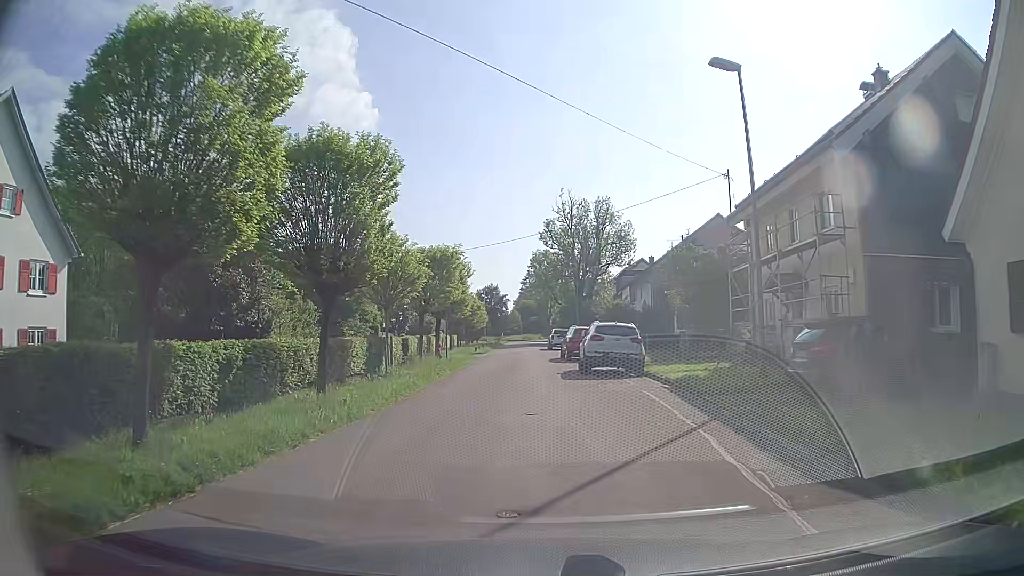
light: Day
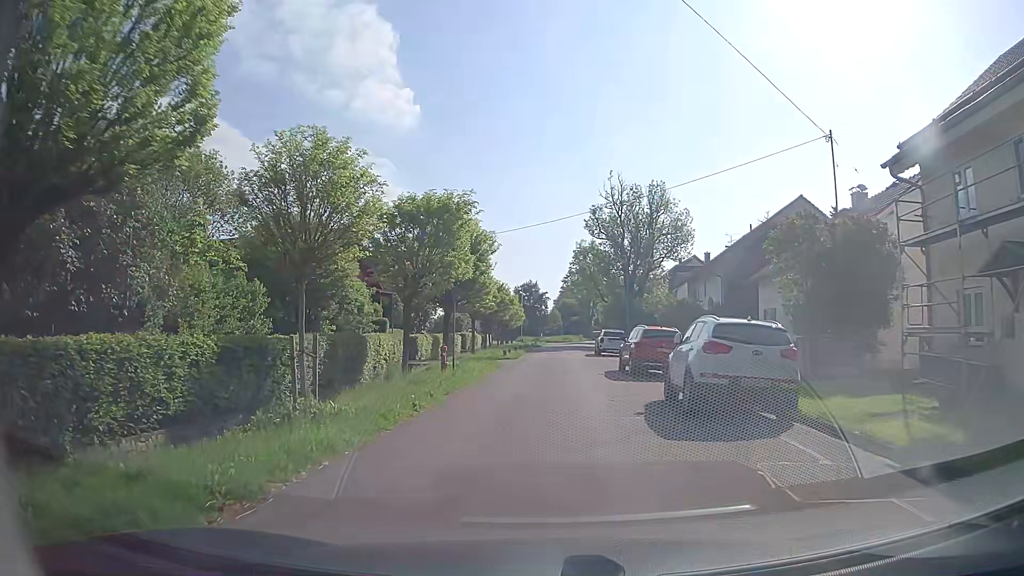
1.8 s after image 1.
(-0.4, +9.8) m; -3°
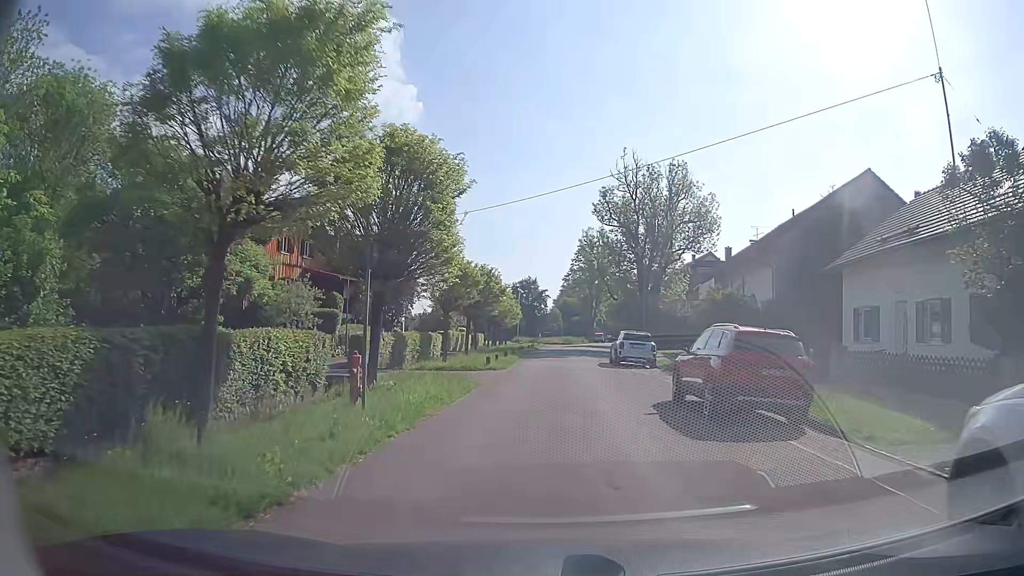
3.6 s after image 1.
(-0.1, +10.3) m; +1°
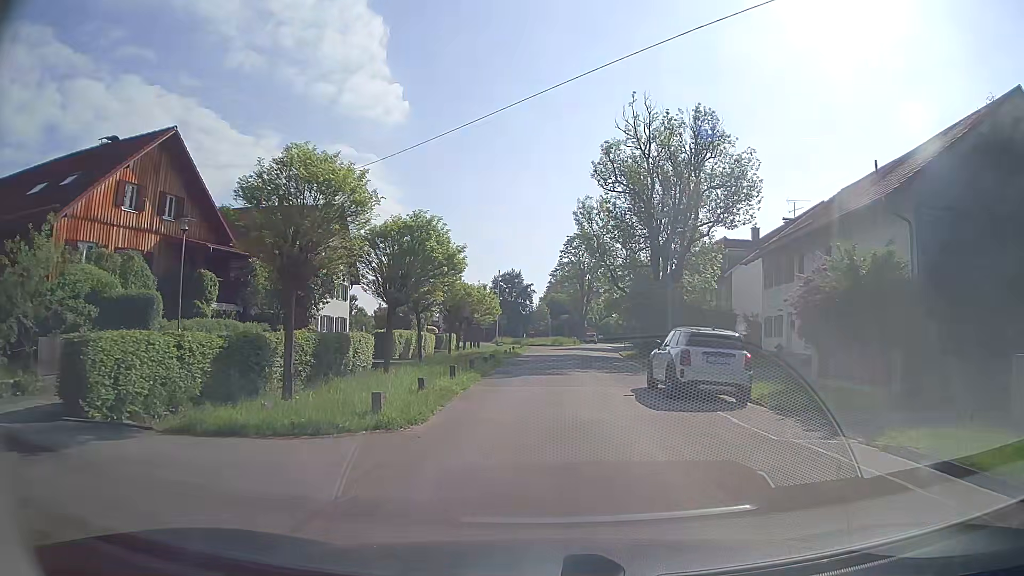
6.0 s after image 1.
(-0.2, +15.3) m; 0°
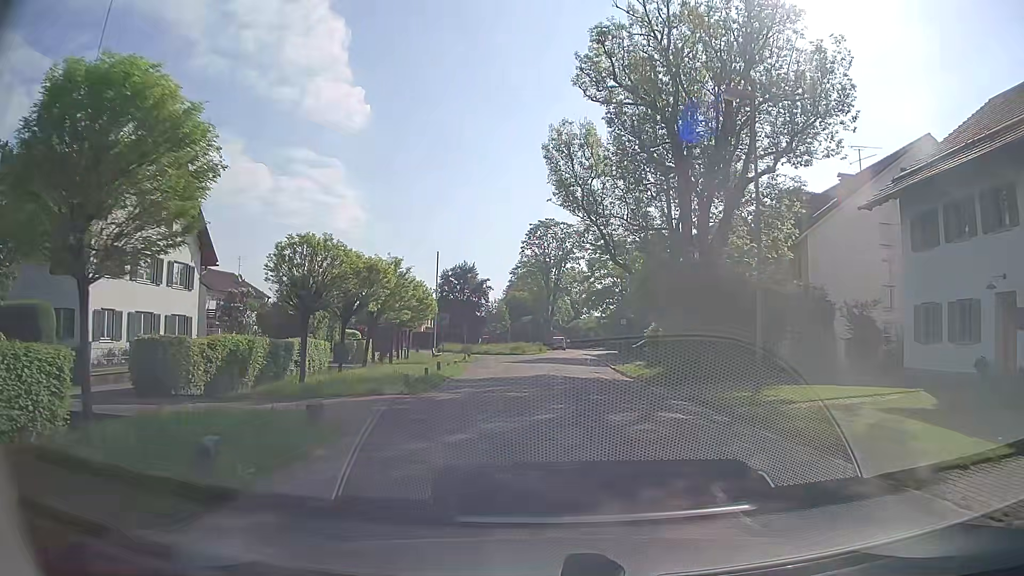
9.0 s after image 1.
(+0.2, +19.6) m; +2°
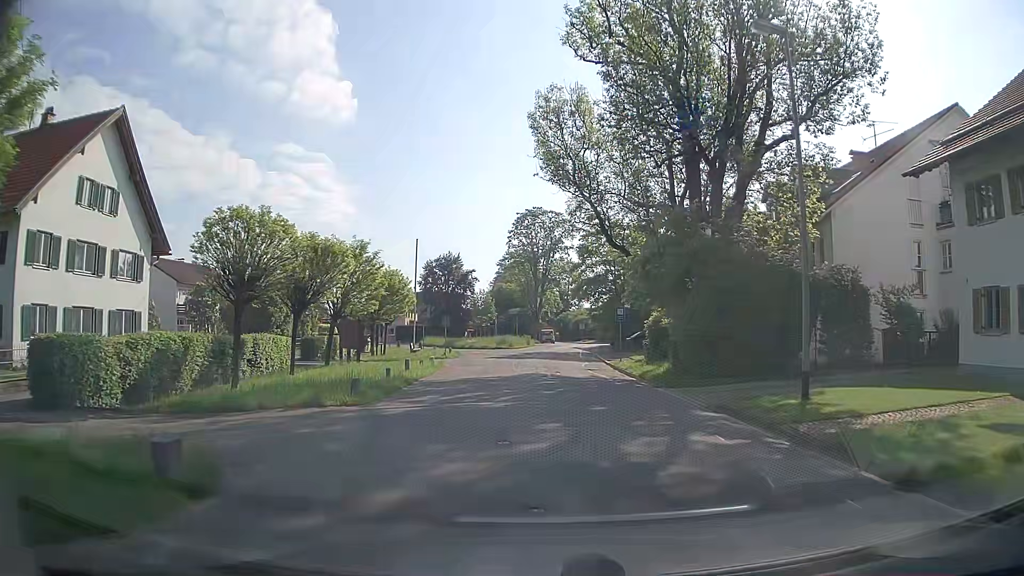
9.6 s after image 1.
(+0.1, +3.8) m; +1°
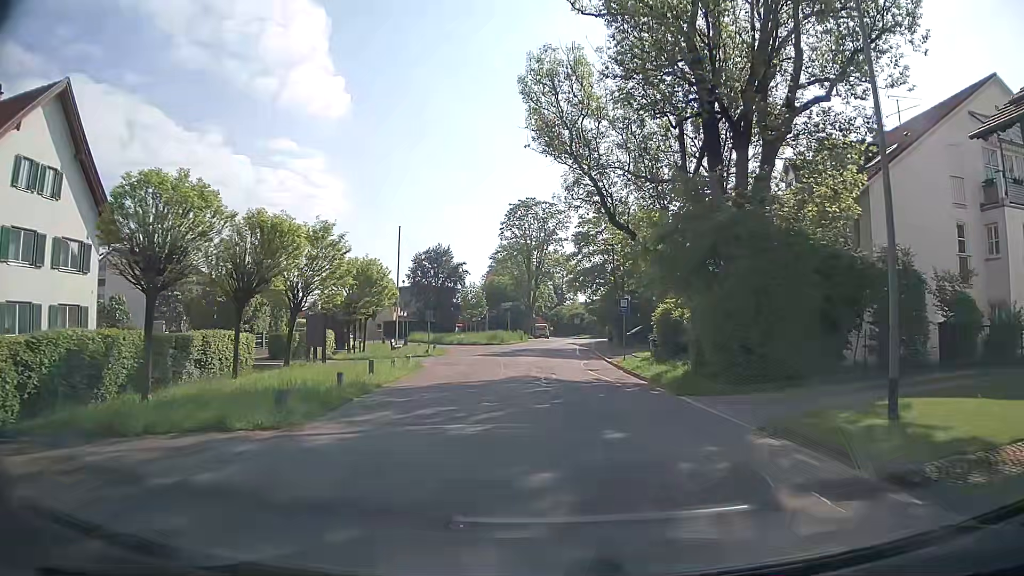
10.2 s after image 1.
(0.0, +3.8) m; +1°
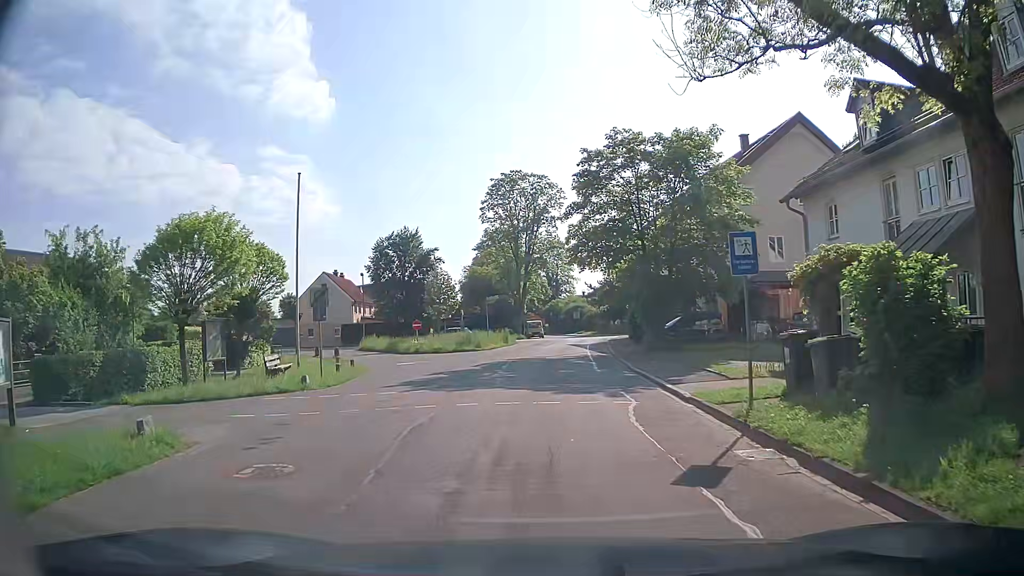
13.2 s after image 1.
(+0.2, +17.2) m; +1°
